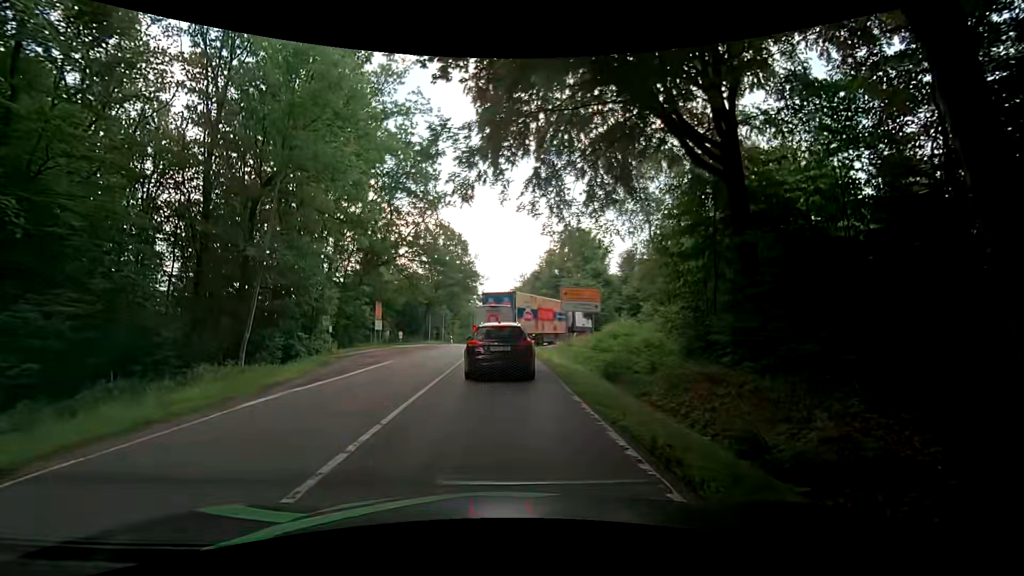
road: secondary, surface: asphalt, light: Day
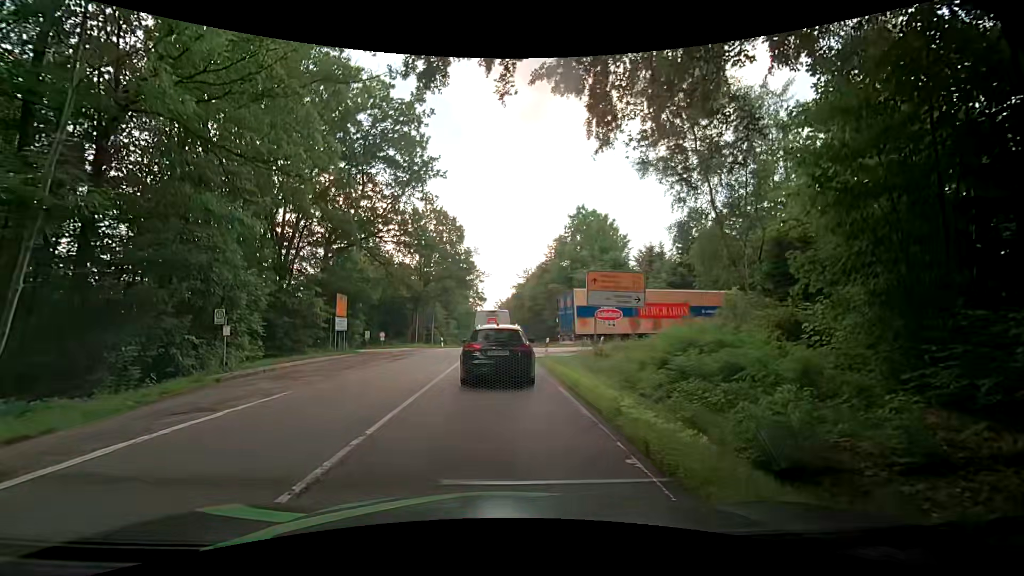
(+0.2, +10.8) m; 0°
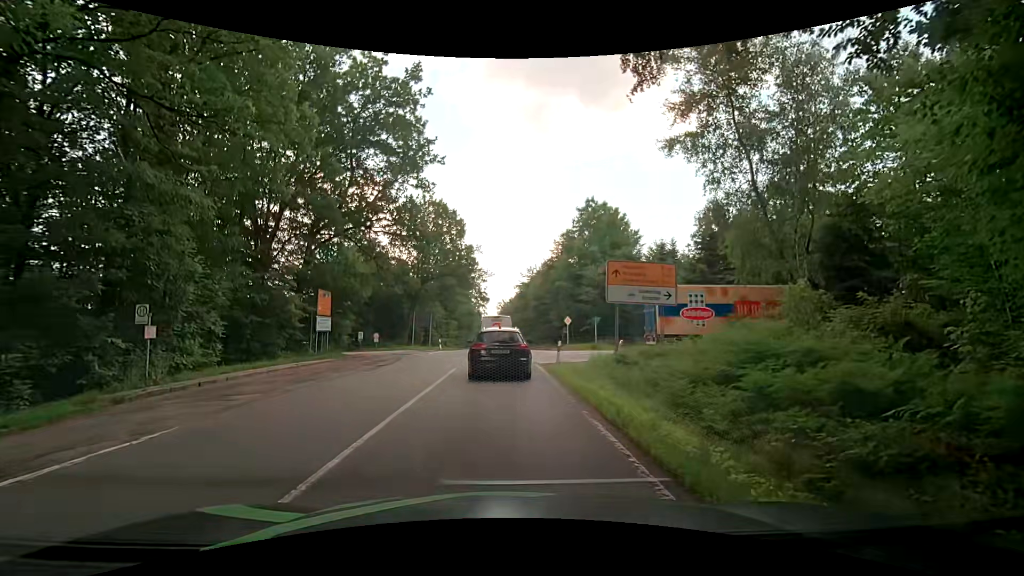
(0.0, +4.1) m; 0°
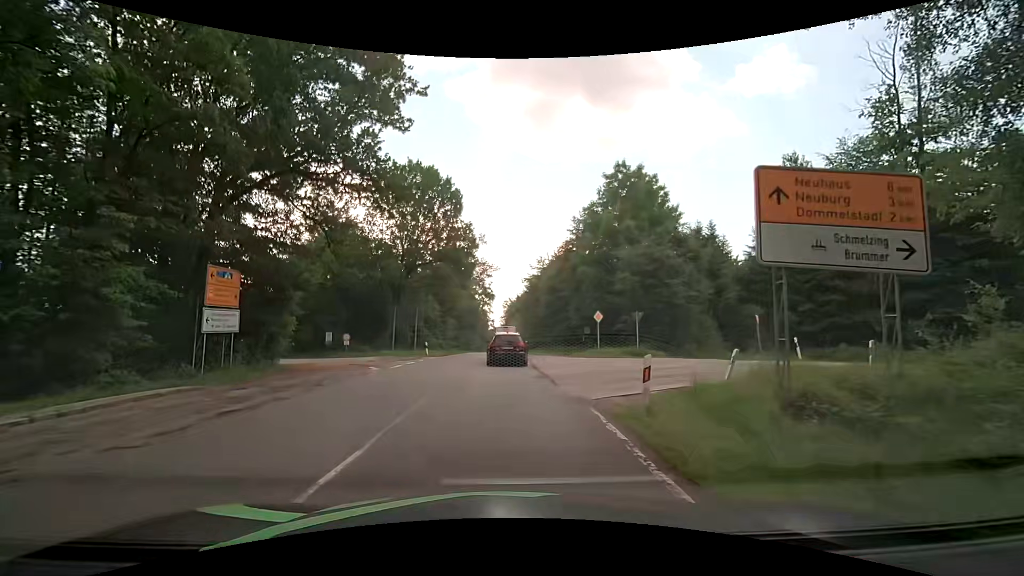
(+0.1, +12.5) m; 0°
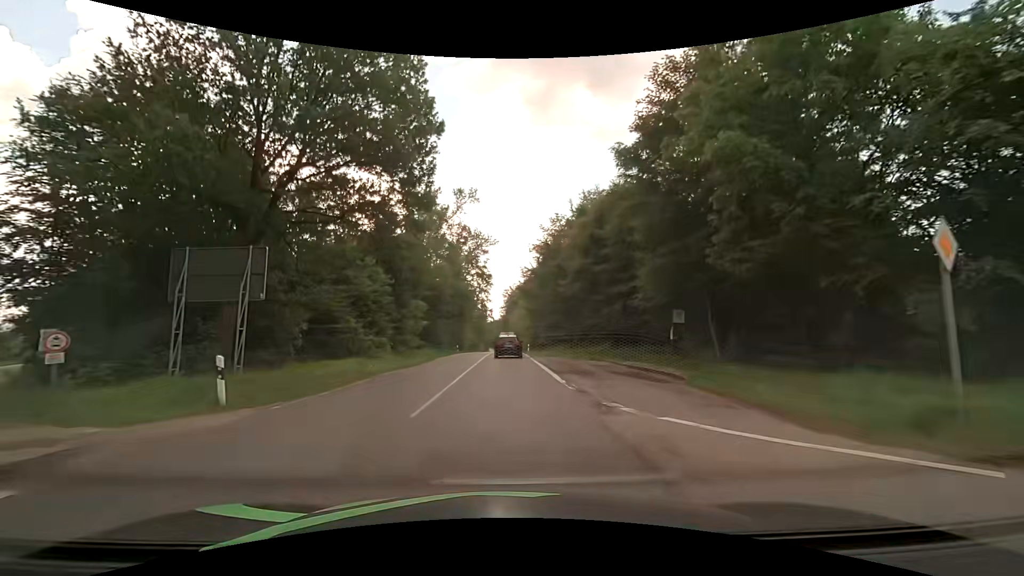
(+0.2, +27.3) m; +1°
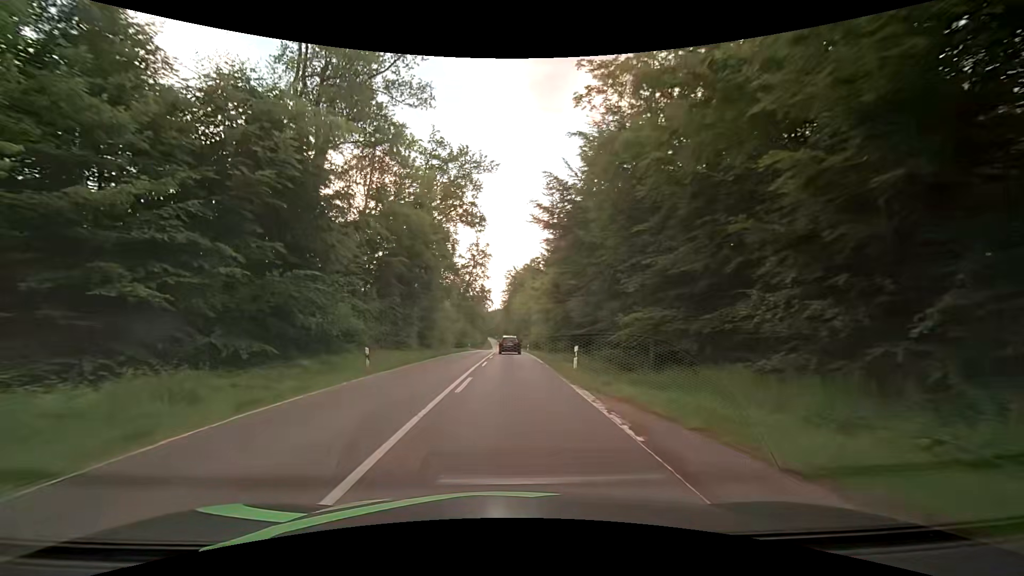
(-1.0, +38.8) m; -2°
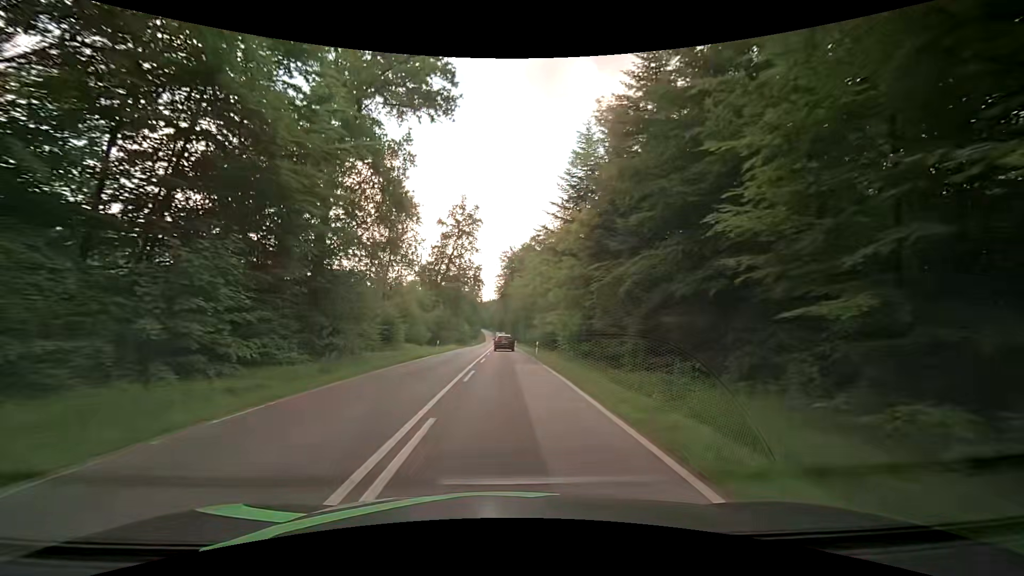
(+0.2, +27.9) m; +1°
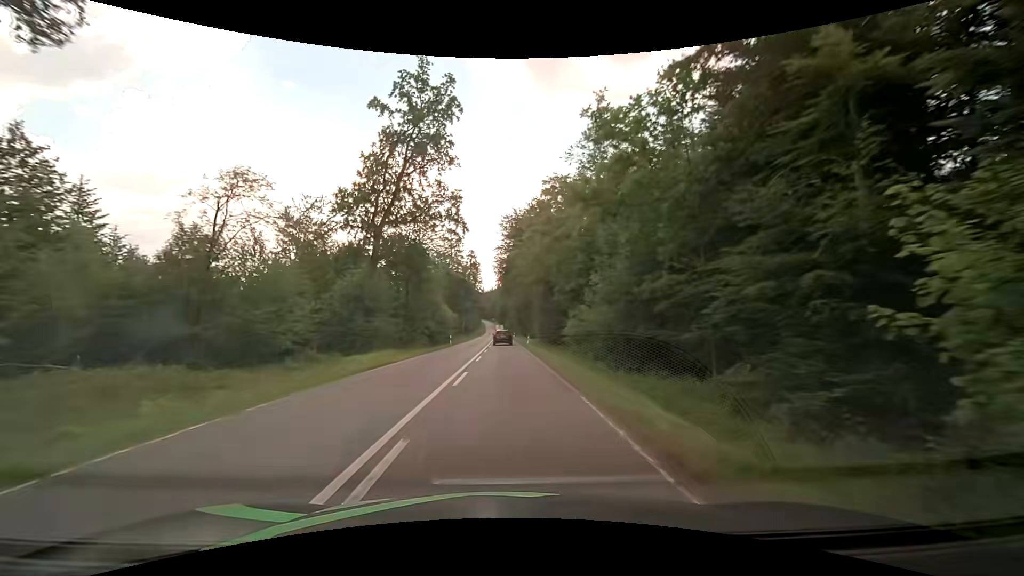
(-0.5, +42.0) m; -1°
(0, +10) (0, +20) (0, +30) (0, +40) (0, +50) (-1, +60) (-1, +70) (-1, +80) (-1, +90) (-1, +100) m
